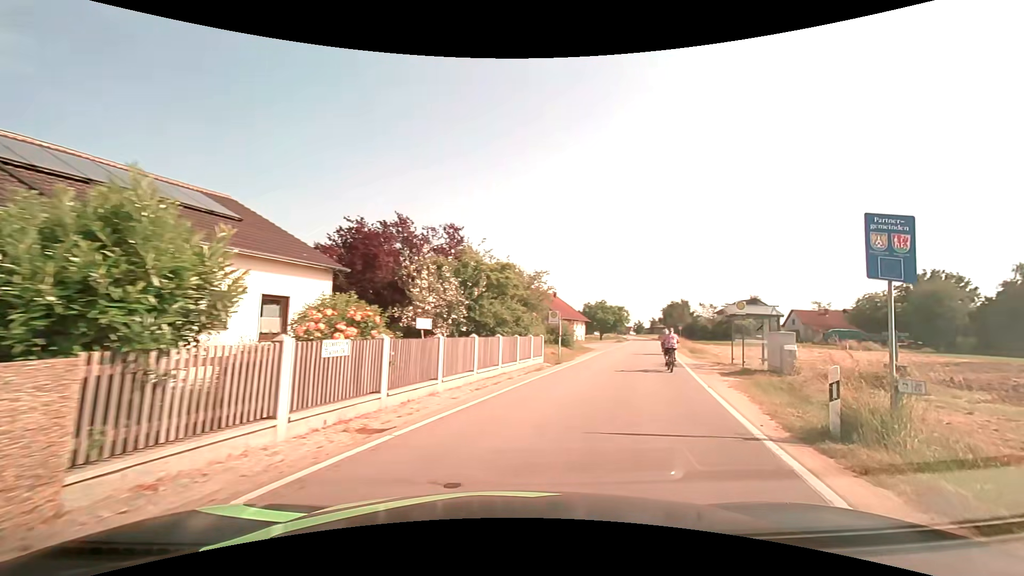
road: tertiary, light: Day
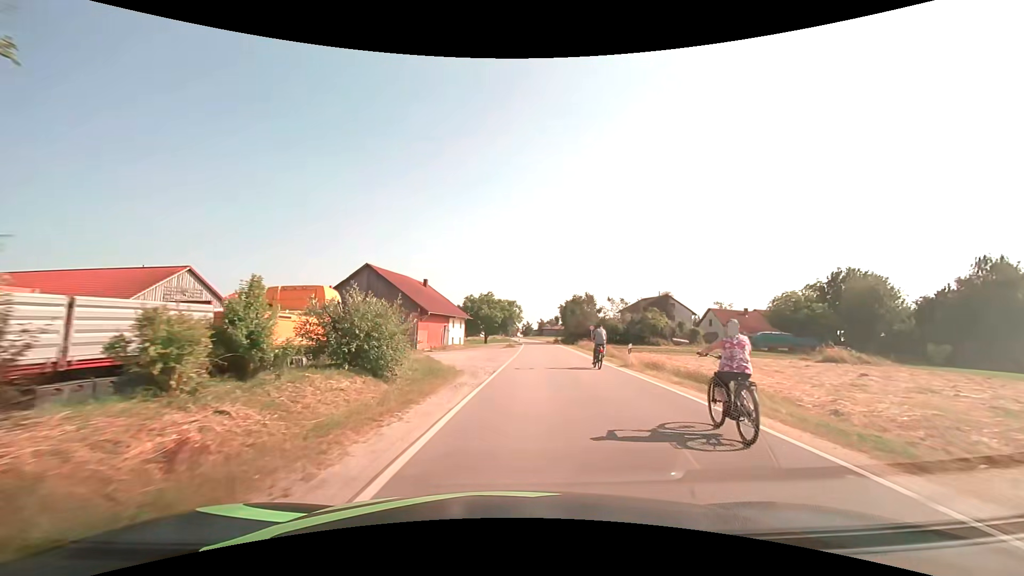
(+4.6, +25.2) m; +13°
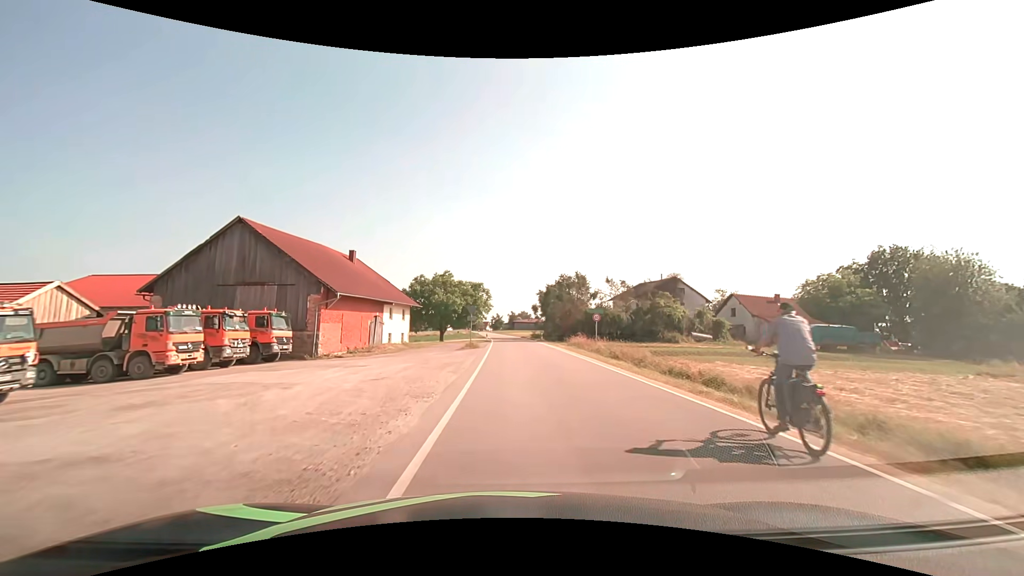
(+0.7, +21.0) m; +3°
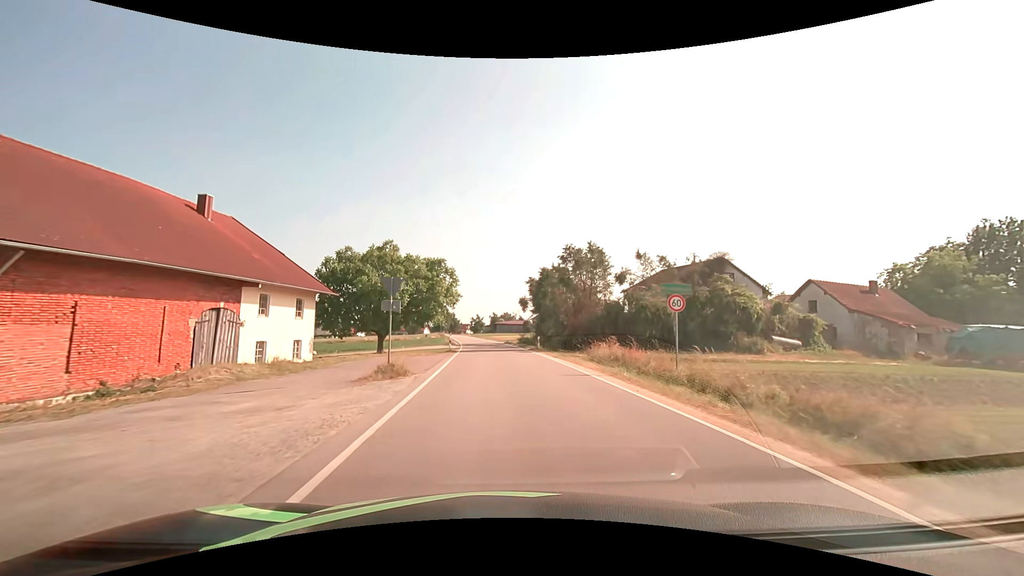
(+0.5, +21.5) m; +2°
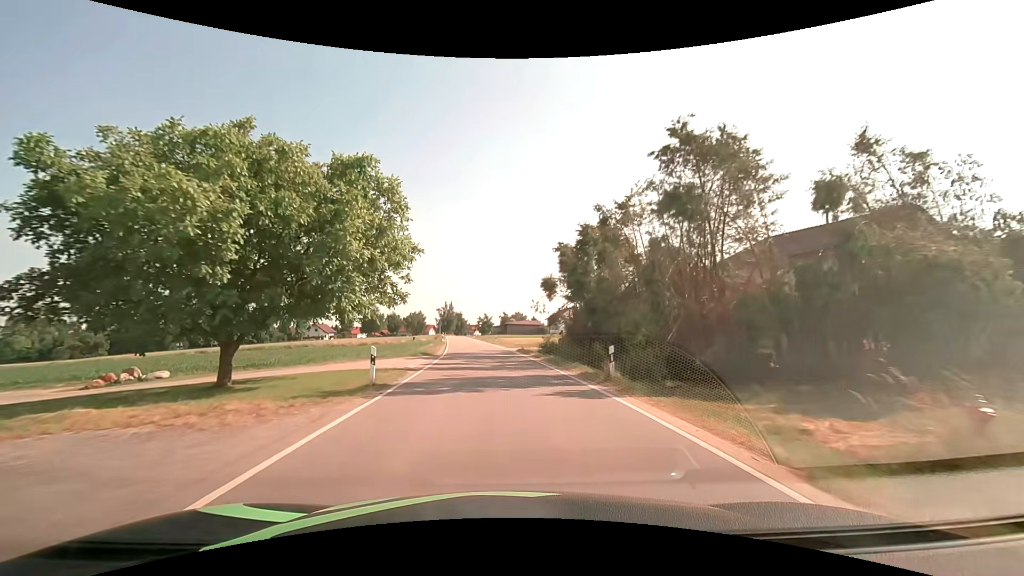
(-0.2, +22.7) m; -1°
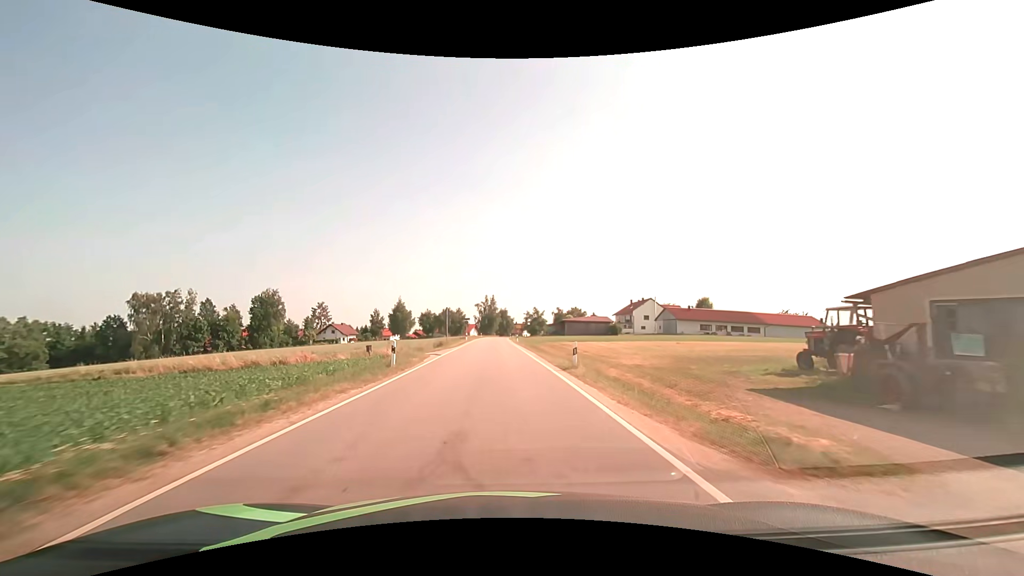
(-1.6, +42.0) m; -5°
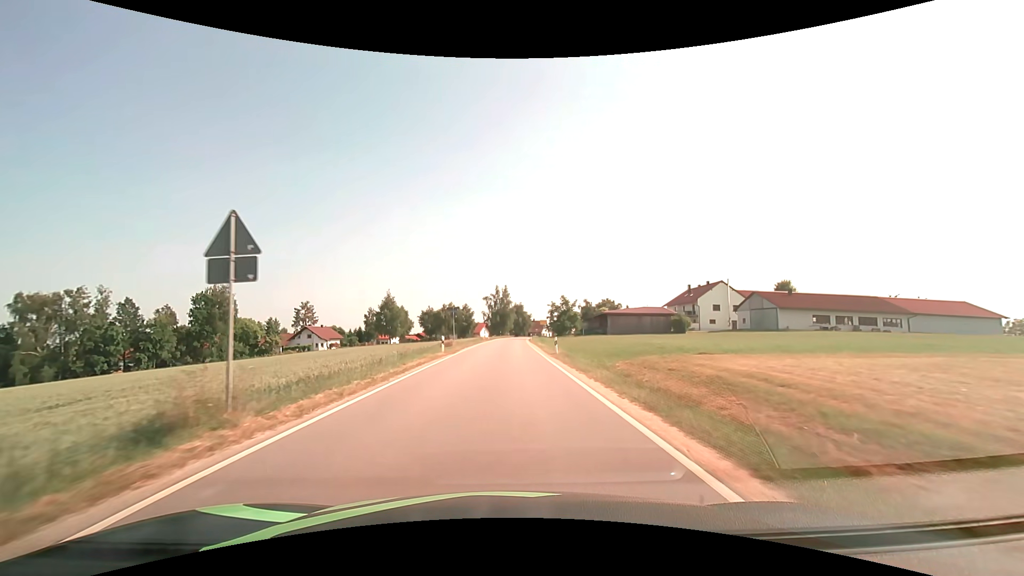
(-0.7, +35.0) m; -2°
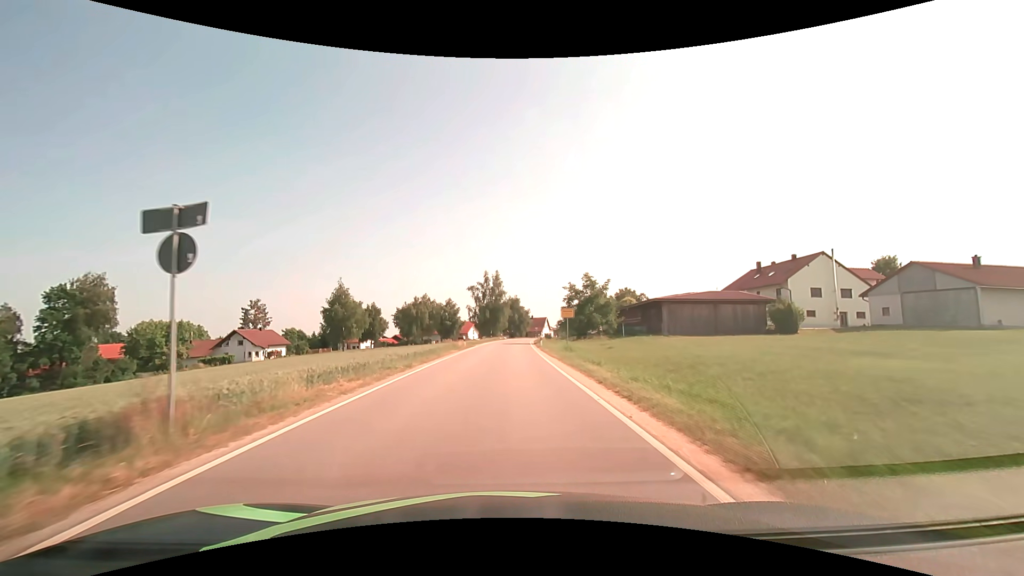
(+0.2, +32.9) m; +1°
(0, +10) (0, +20) (0, +30) (0, +40) (+1, +50) (+1, +60) (+2, +70) (+2, +80) (+3, +90) (+4, +100) m
